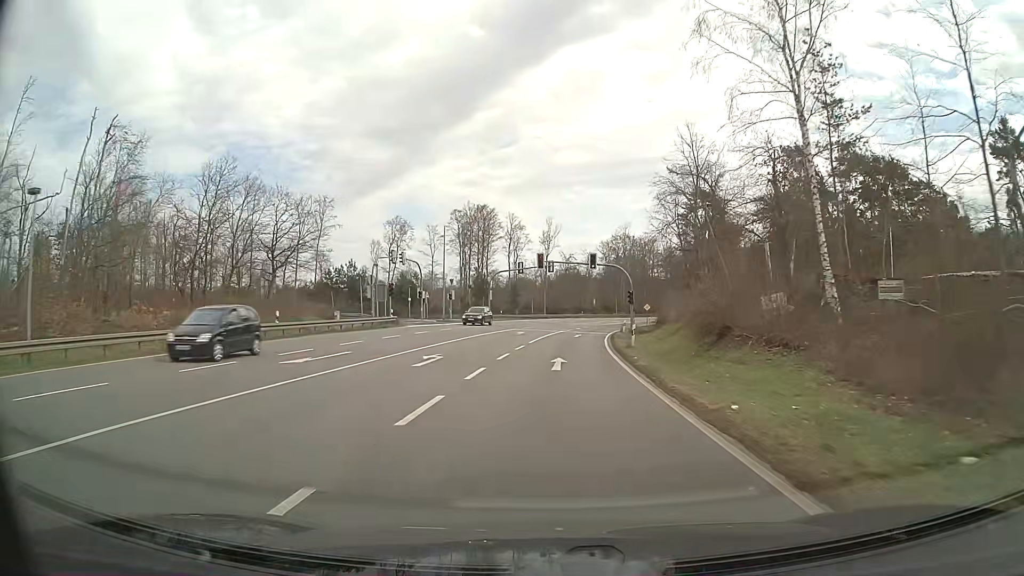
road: primary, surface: asphalt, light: Day
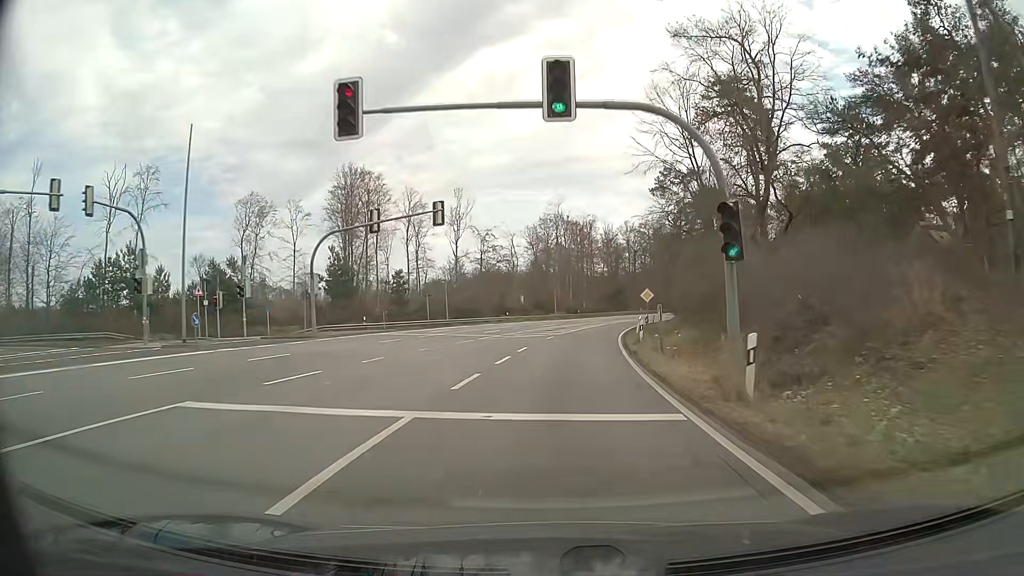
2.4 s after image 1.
(+1.9, +43.1) m; +6°
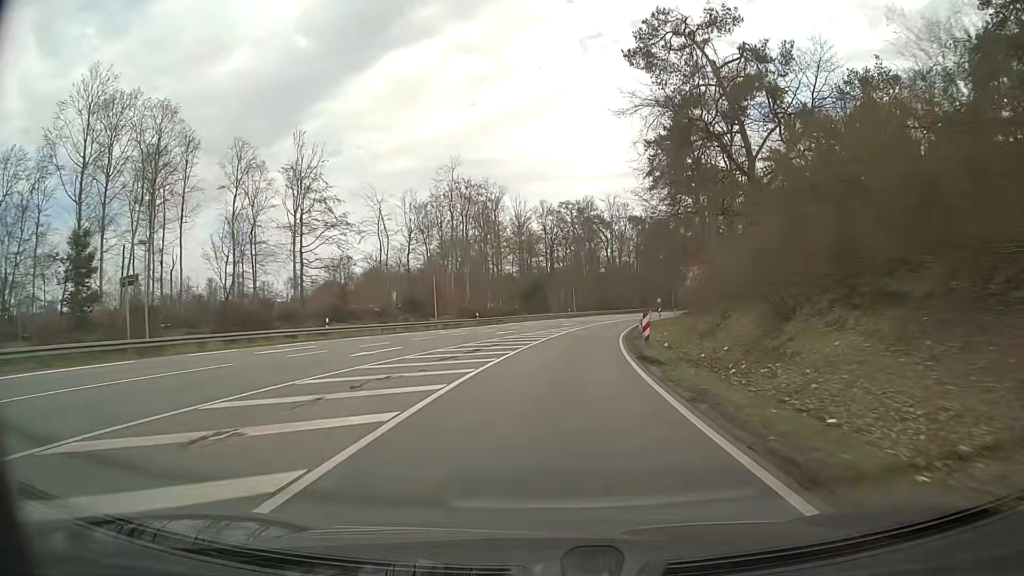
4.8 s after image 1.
(+2.9, +42.9) m; +7°
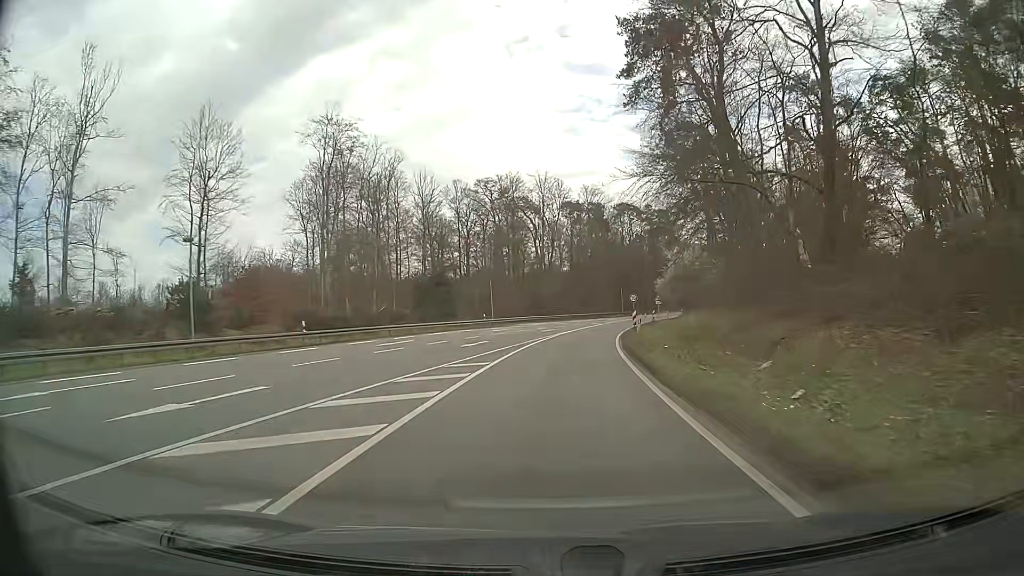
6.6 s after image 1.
(+2.0, +32.2) m; +7°
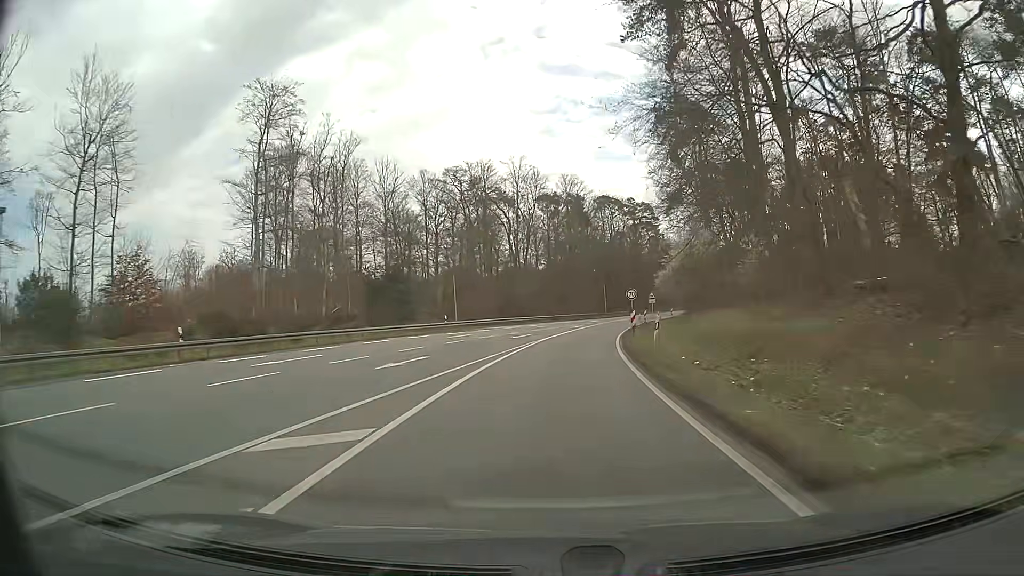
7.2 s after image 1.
(+0.2, +10.8) m; +2°
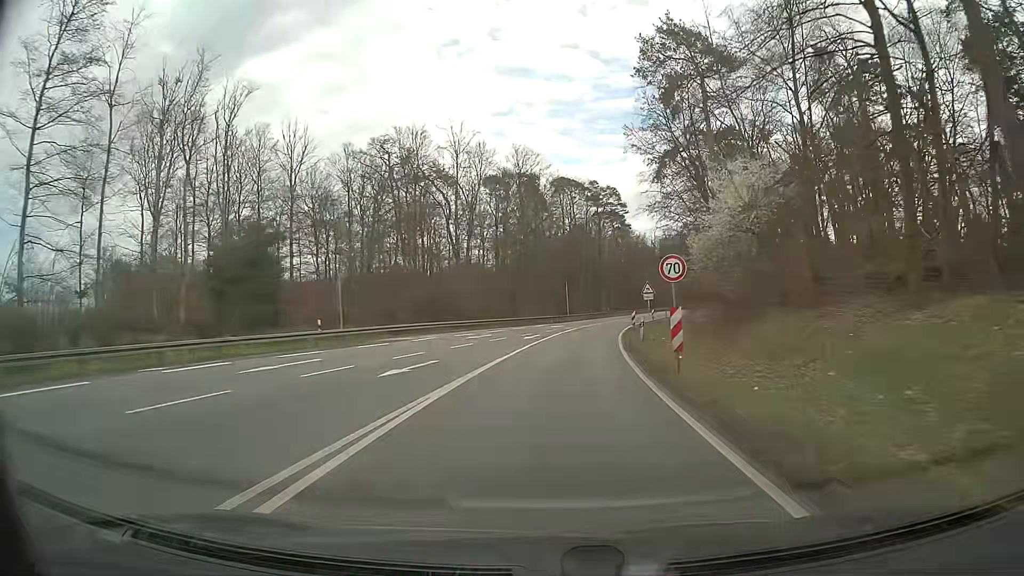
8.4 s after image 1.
(+0.7, +21.5) m; +4°
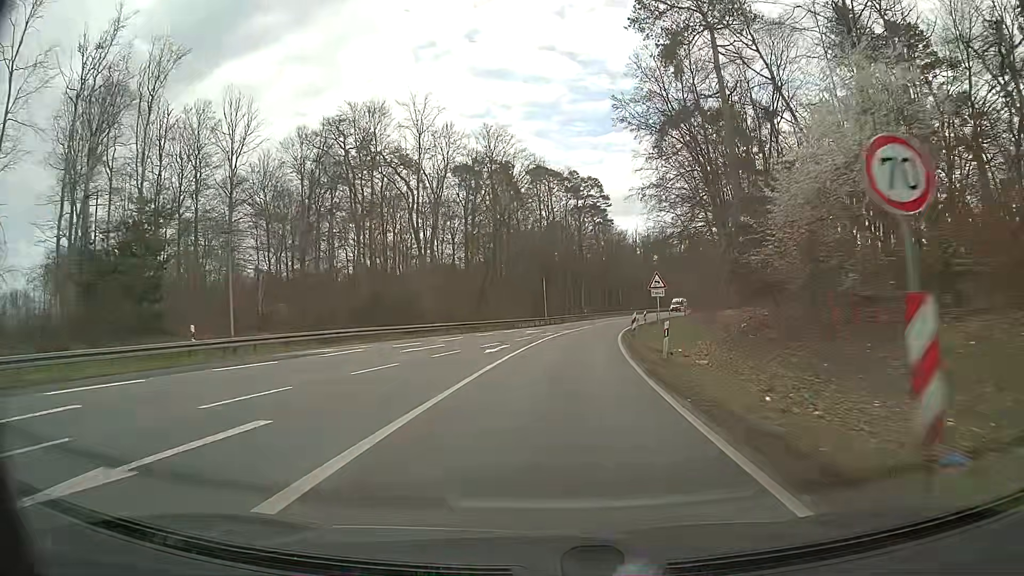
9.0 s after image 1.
(+0.1, +10.8) m; +1°
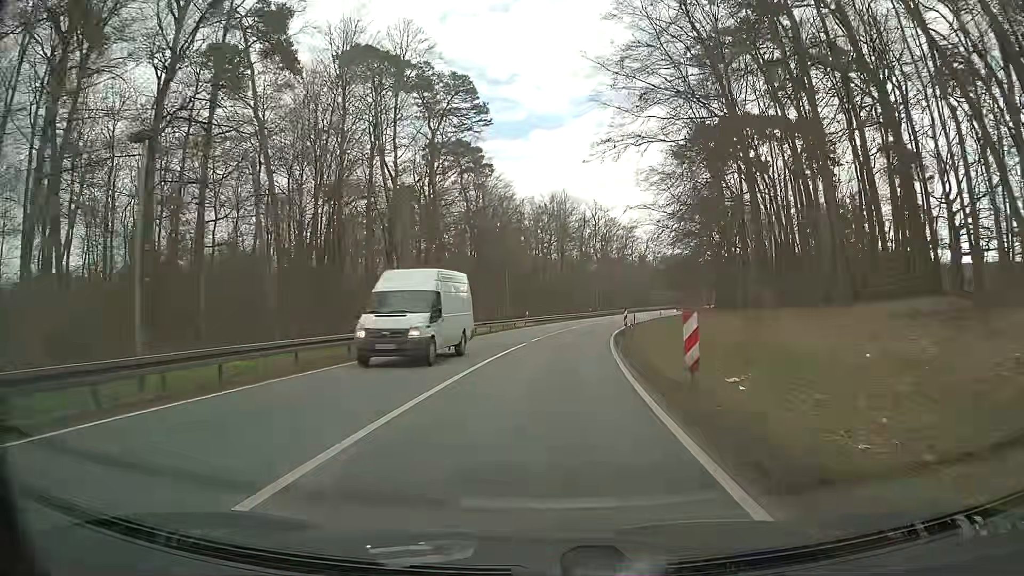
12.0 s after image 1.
(+5.4, +53.4) m; +12°
(0, +10) (+1, +20) (+1, +30) (+2, +40) (+3, +50) (+5, +60) (+7, +69) (+9, +79) (+12, +89) (+15, +98) m
